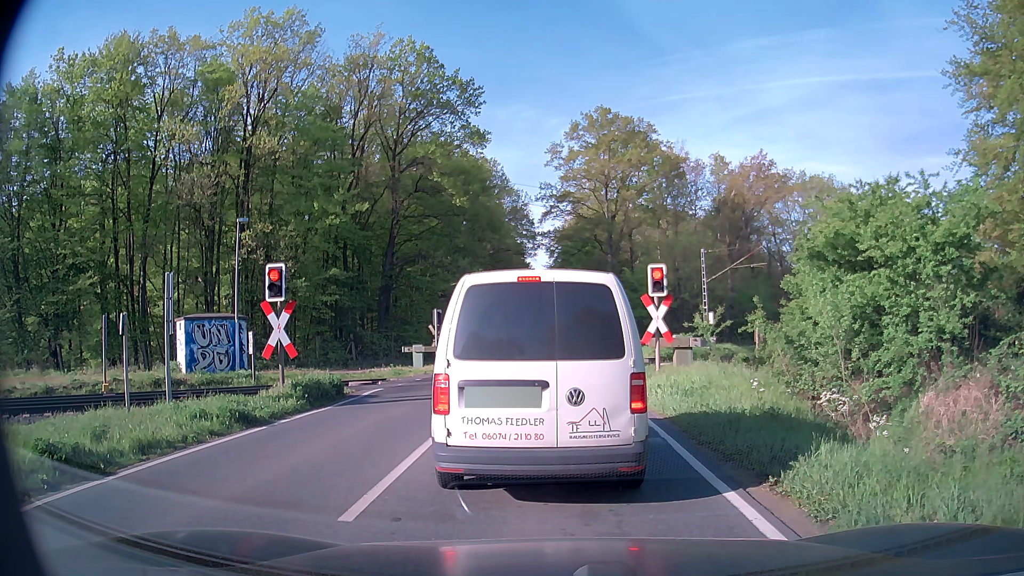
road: secondary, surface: asphalt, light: Day
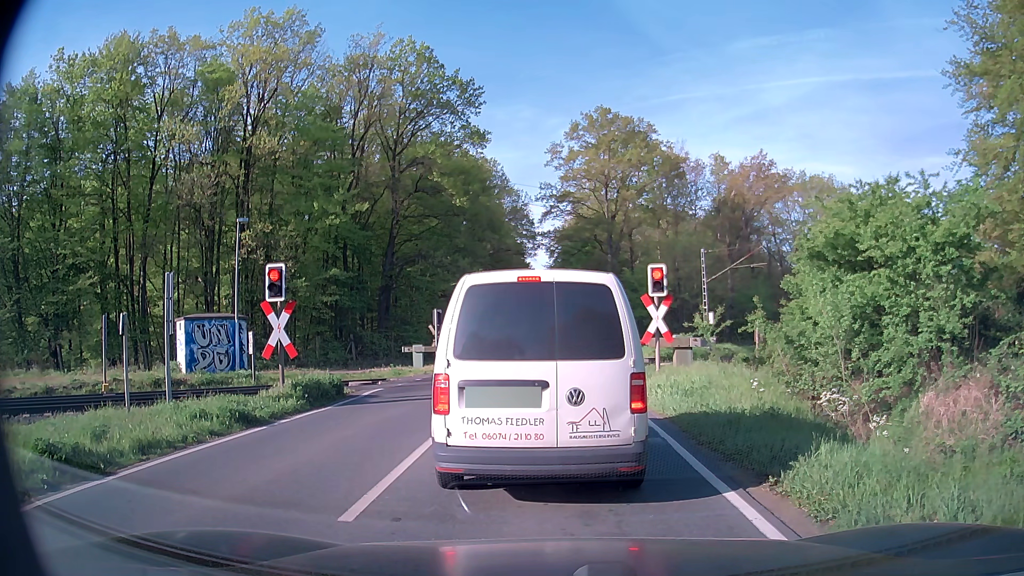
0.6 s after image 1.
(0.0, 0.0) m; 0°
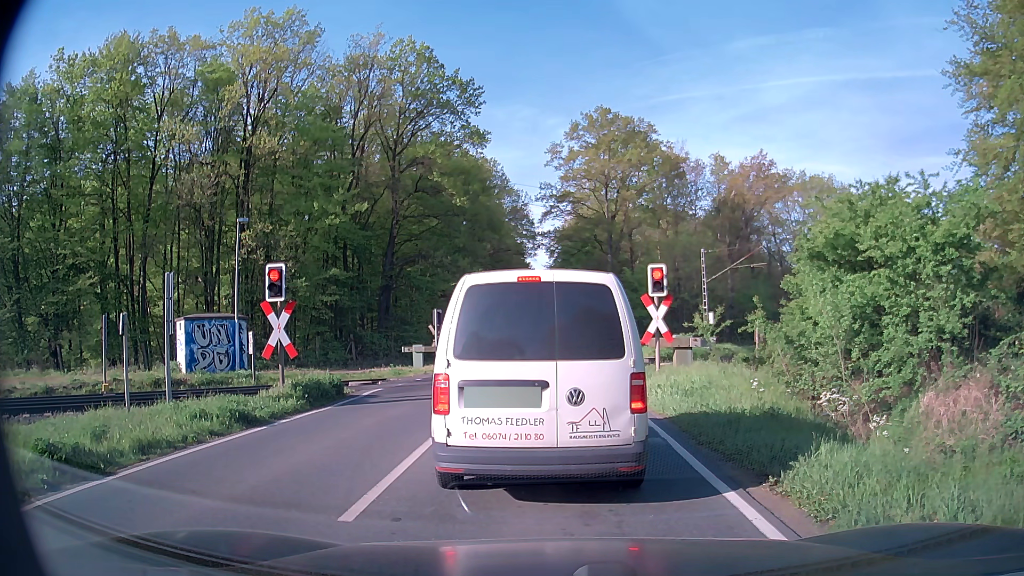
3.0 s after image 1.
(0.0, 0.0) m; 0°
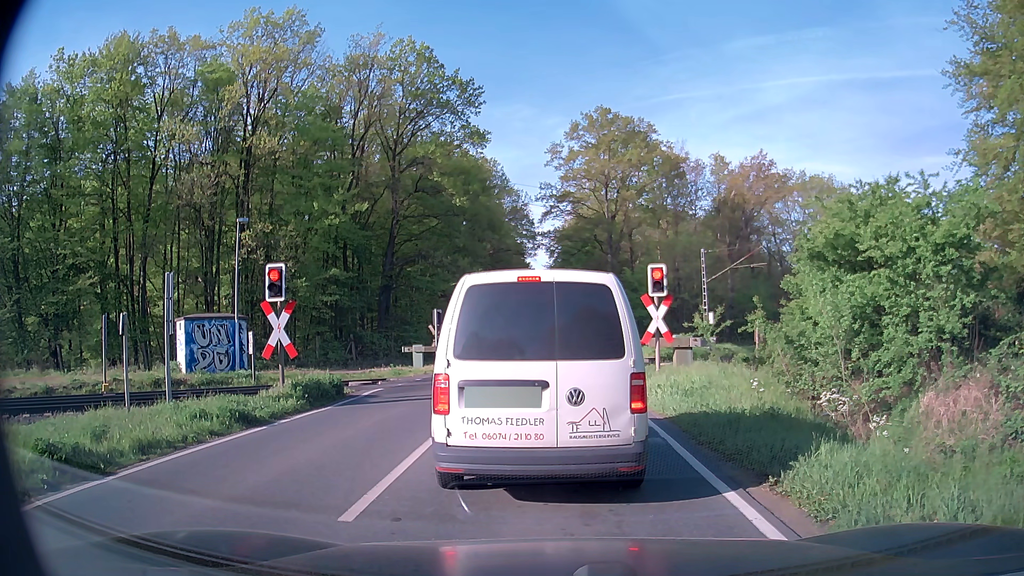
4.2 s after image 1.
(0.0, 0.0) m; 0°
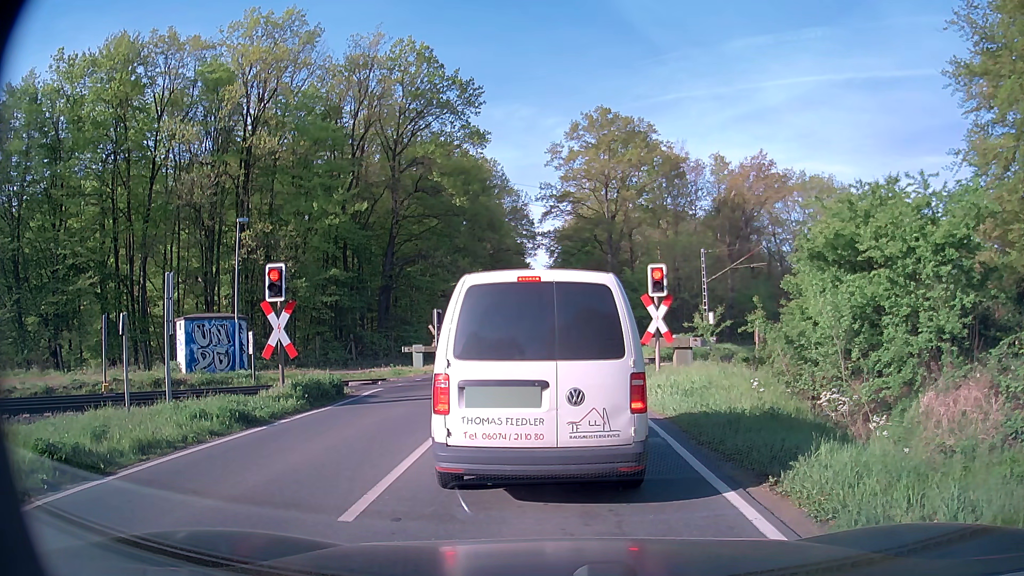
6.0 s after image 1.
(0.0, 0.0) m; 0°
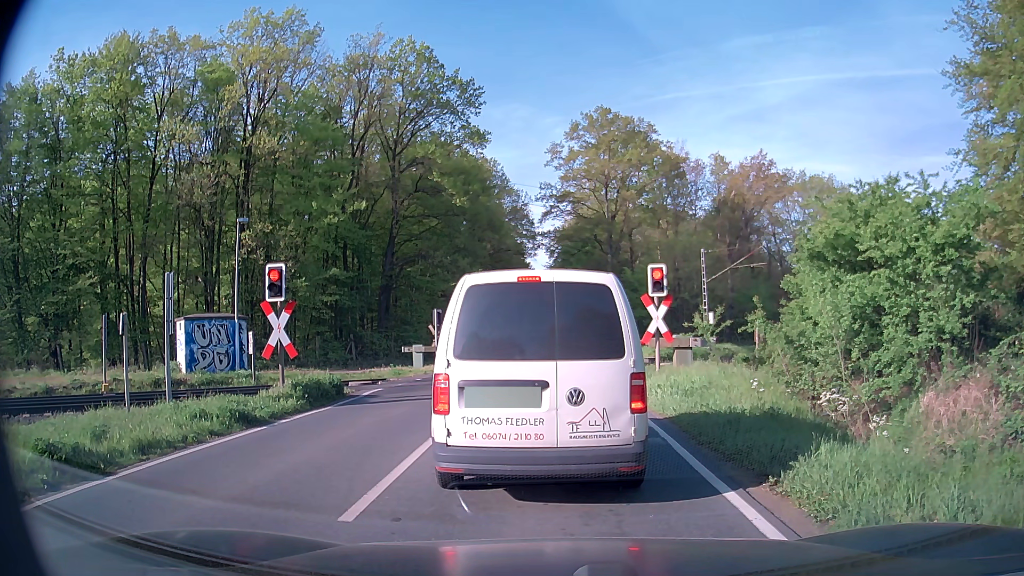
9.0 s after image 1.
(0.0, 0.0) m; 0°
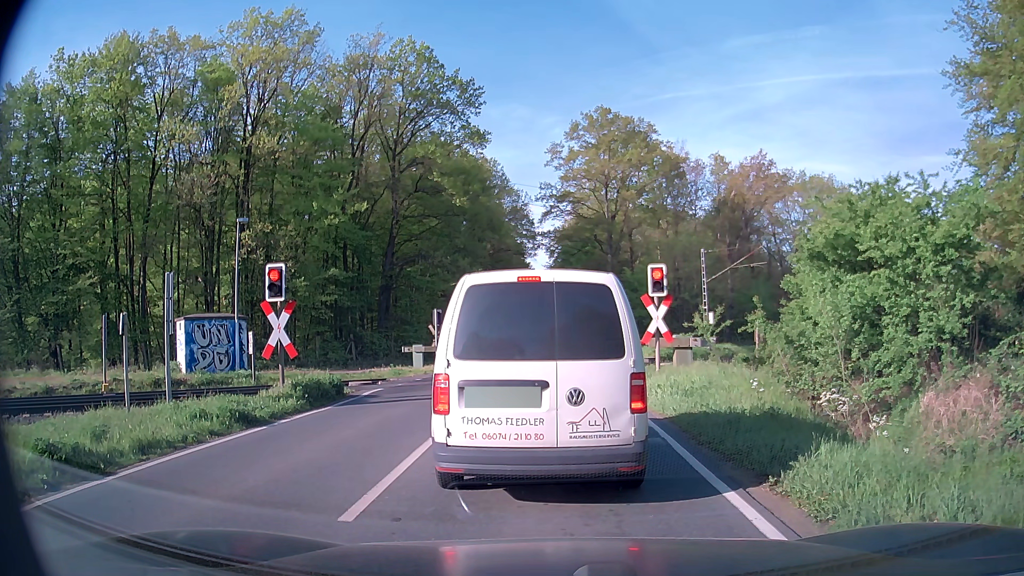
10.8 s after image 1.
(0.0, 0.0) m; 0°
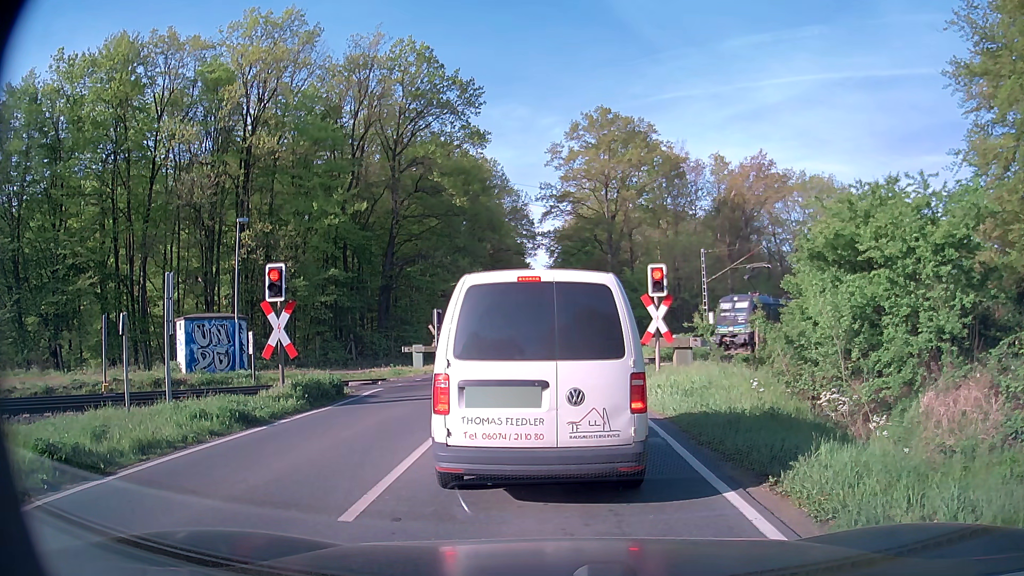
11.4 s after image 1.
(0.0, 0.0) m; 0°
